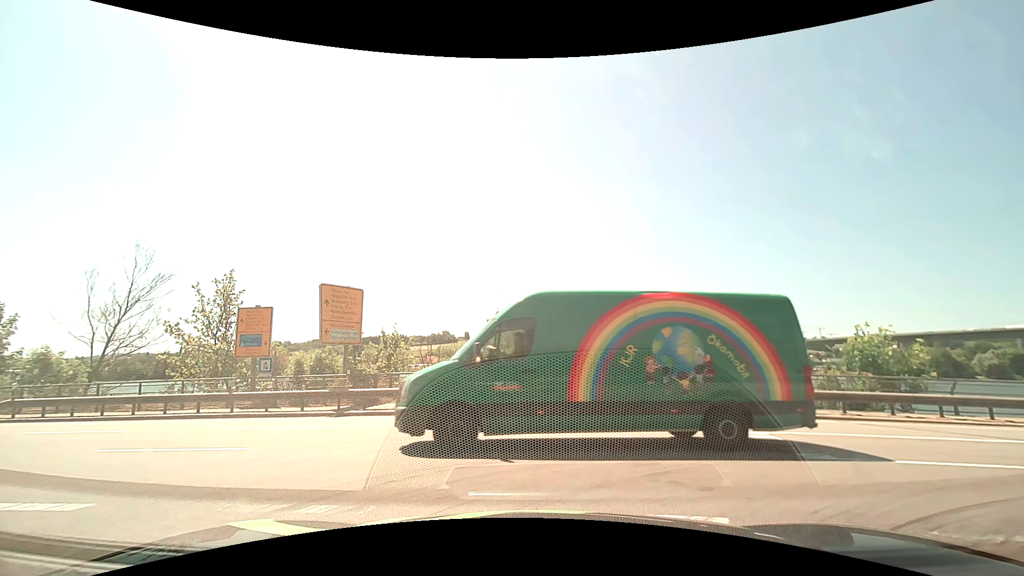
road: tertiary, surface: asphalt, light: Day
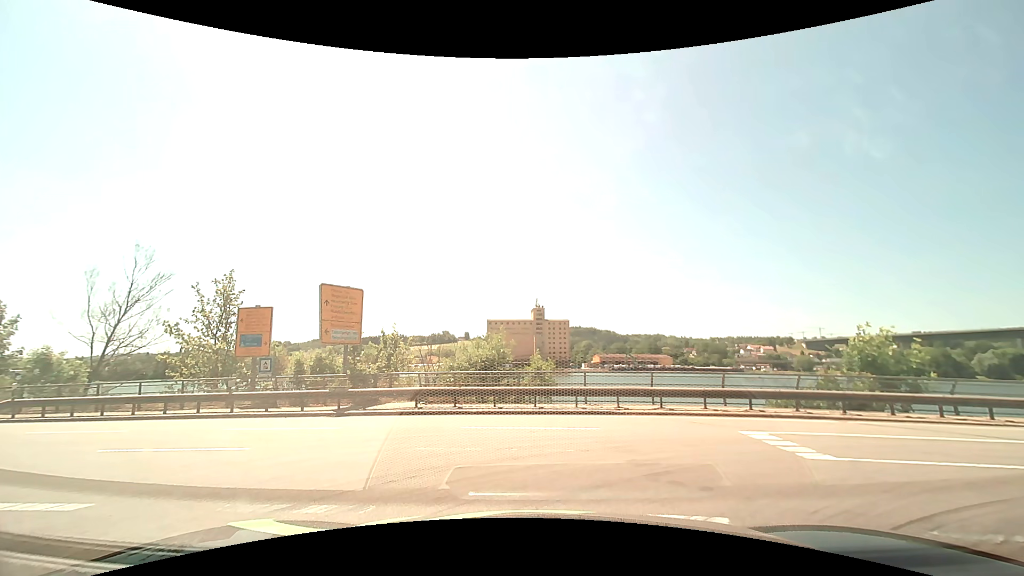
(0.0, 0.0) m; 0°
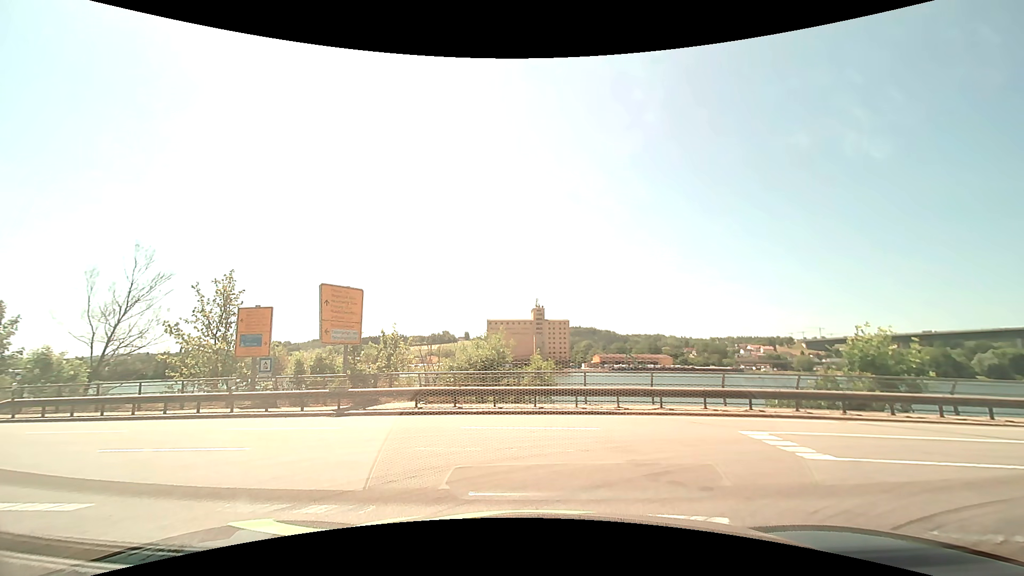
(0.0, 0.0) m; 0°
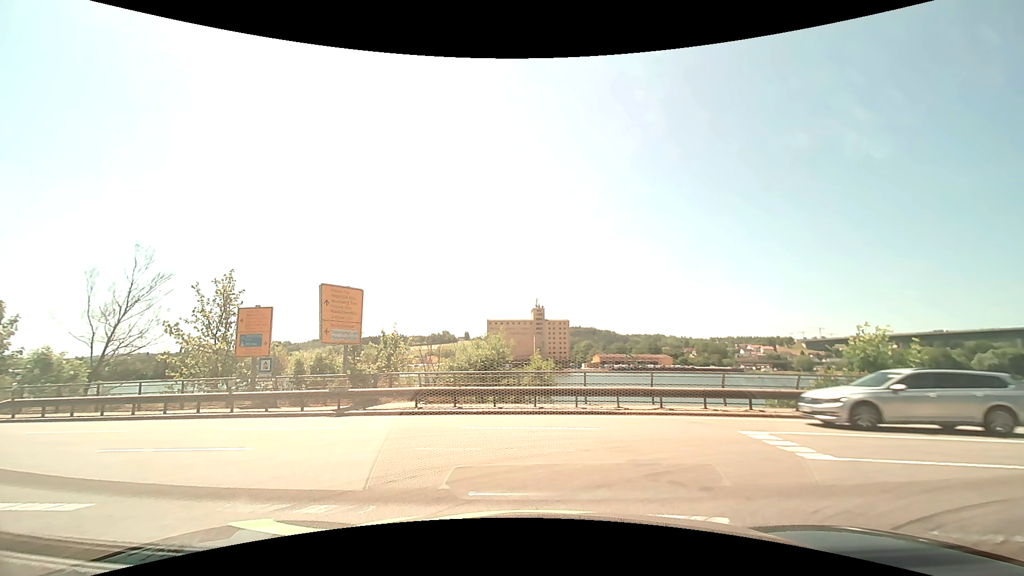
(0.0, 0.0) m; 0°
